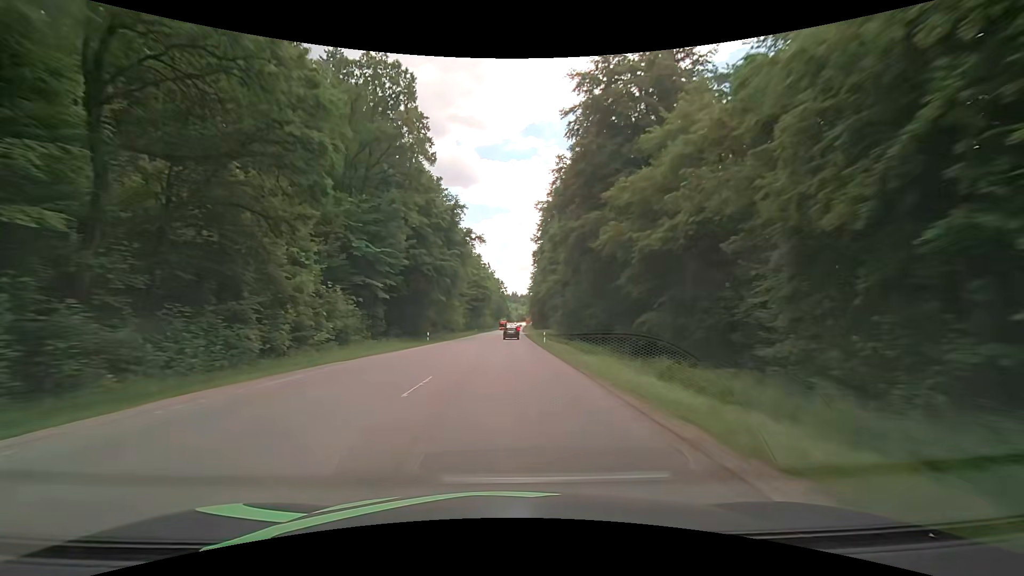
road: secondary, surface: asphalt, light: Day
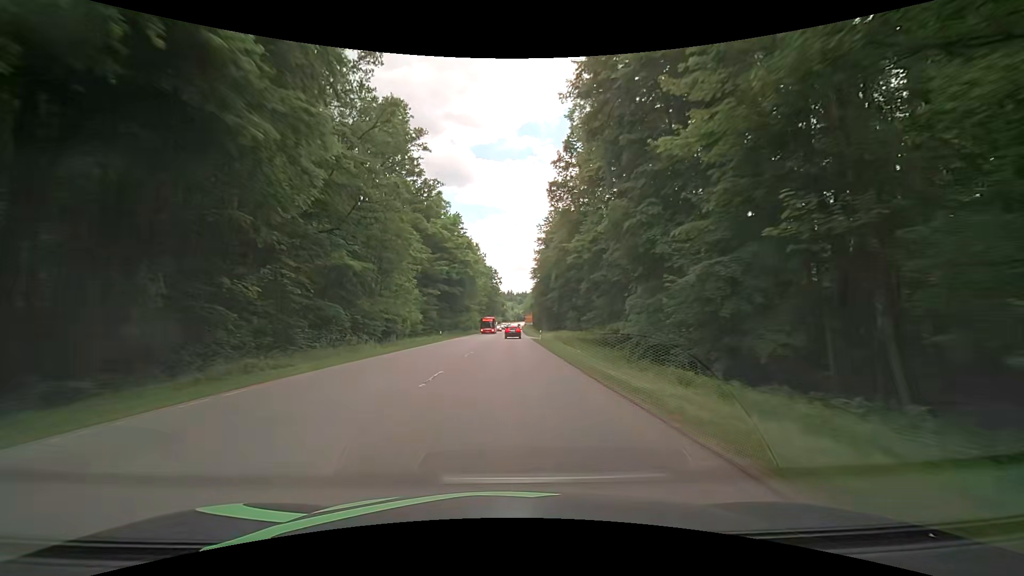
(+0.3, +46.3) m; +1°
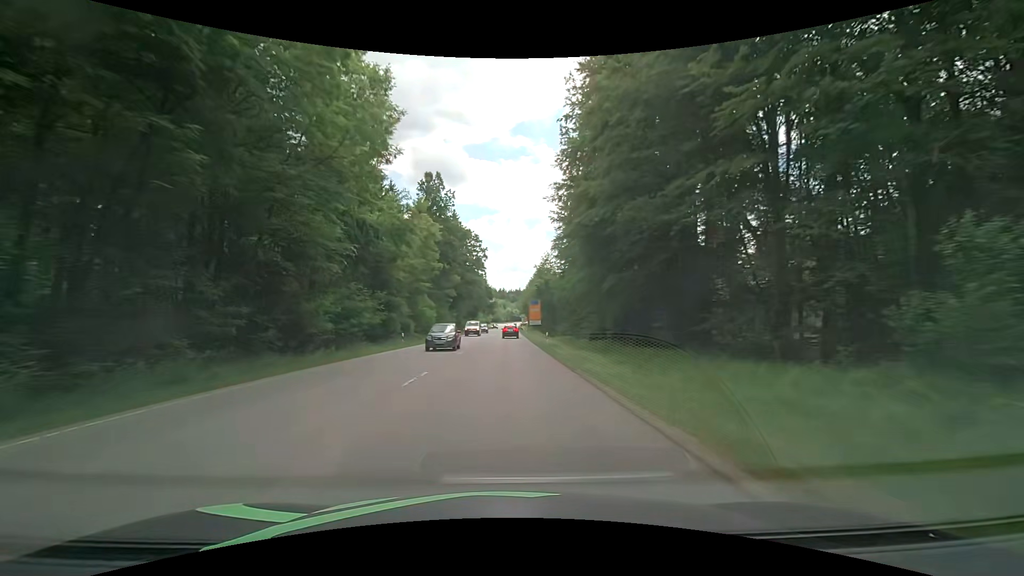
(+0.7, +71.9) m; +1°
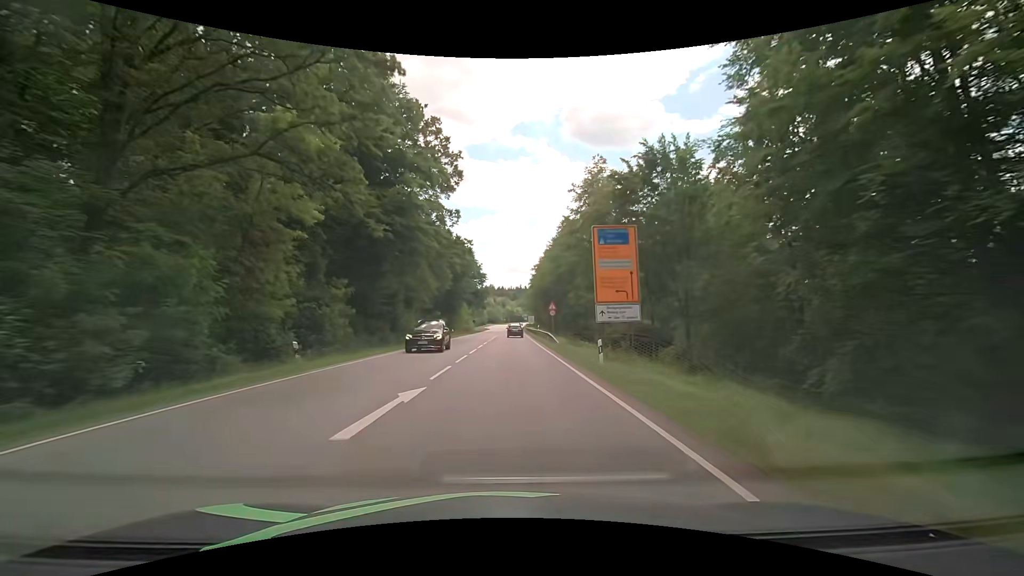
(-0.1, +65.0) m; 0°
